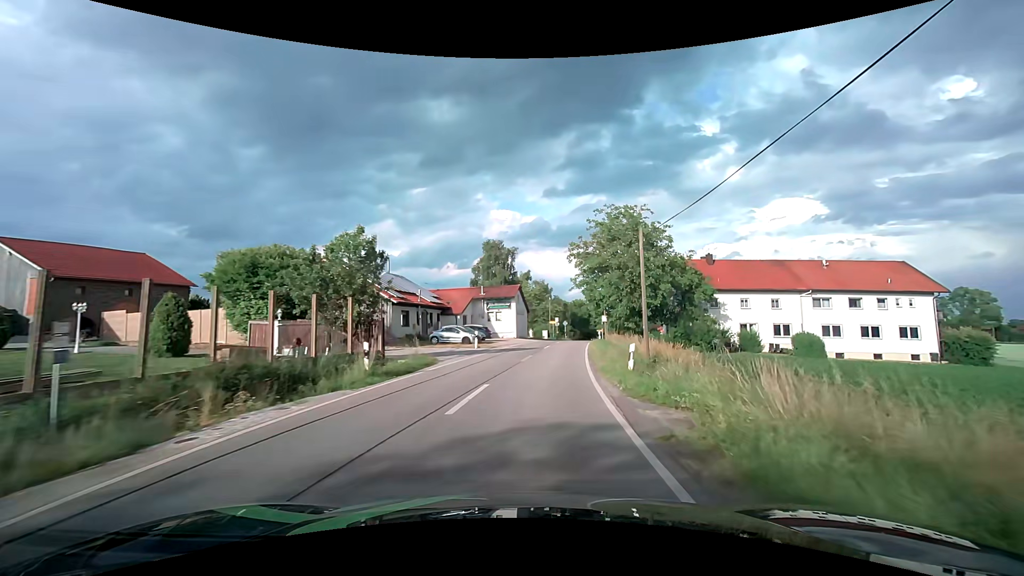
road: tertiary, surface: asphalt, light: Day
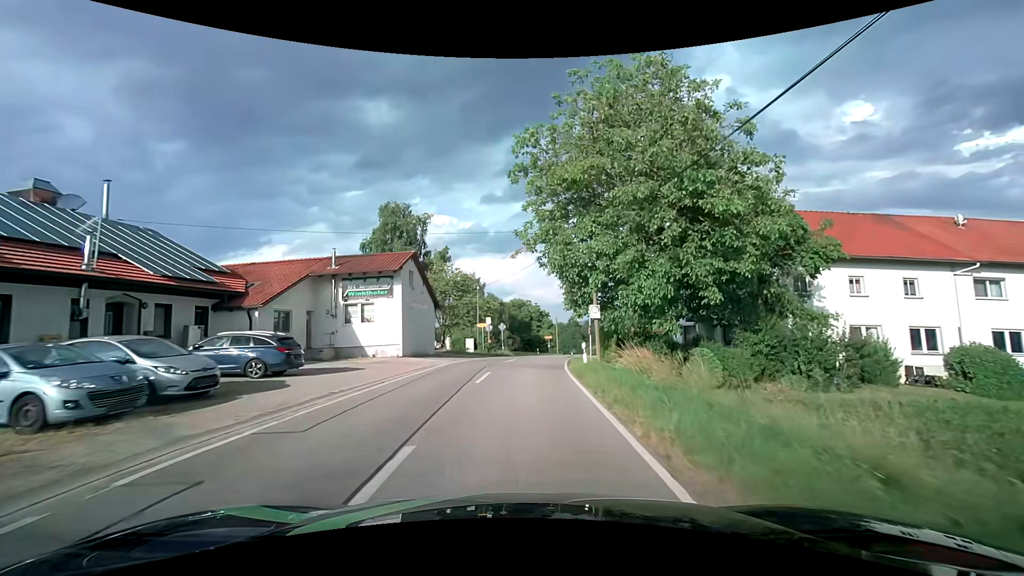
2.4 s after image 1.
(+2.5, +29.3) m; +7°
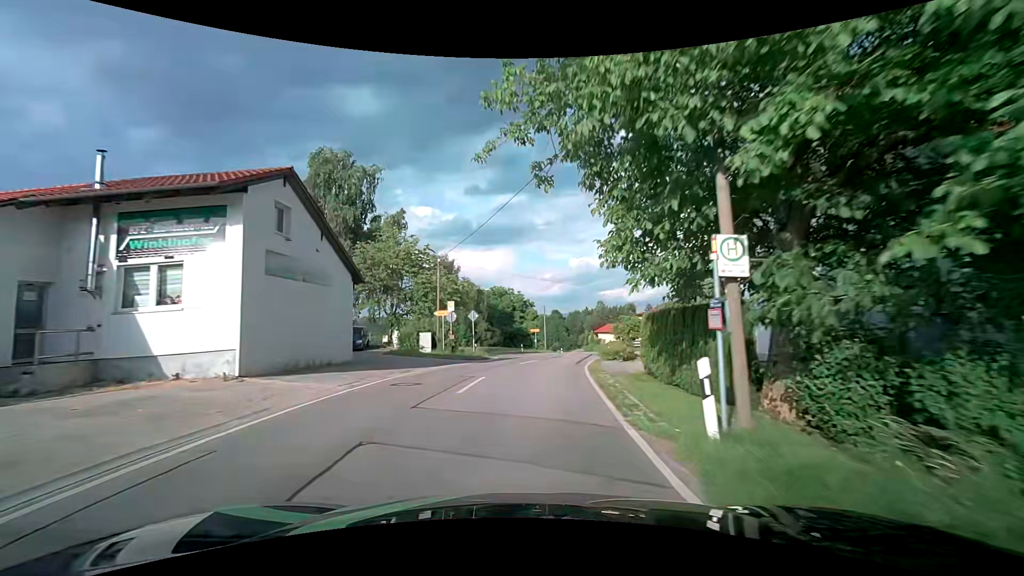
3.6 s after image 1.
(+0.2, +14.9) m; +2°
(0, +10) (+1, +20) (+3, +30) (+5, +39) (+8, +49) (+10, +59) (+11, +69) (+12, +79) (+11, +89) (+11, +99) m
